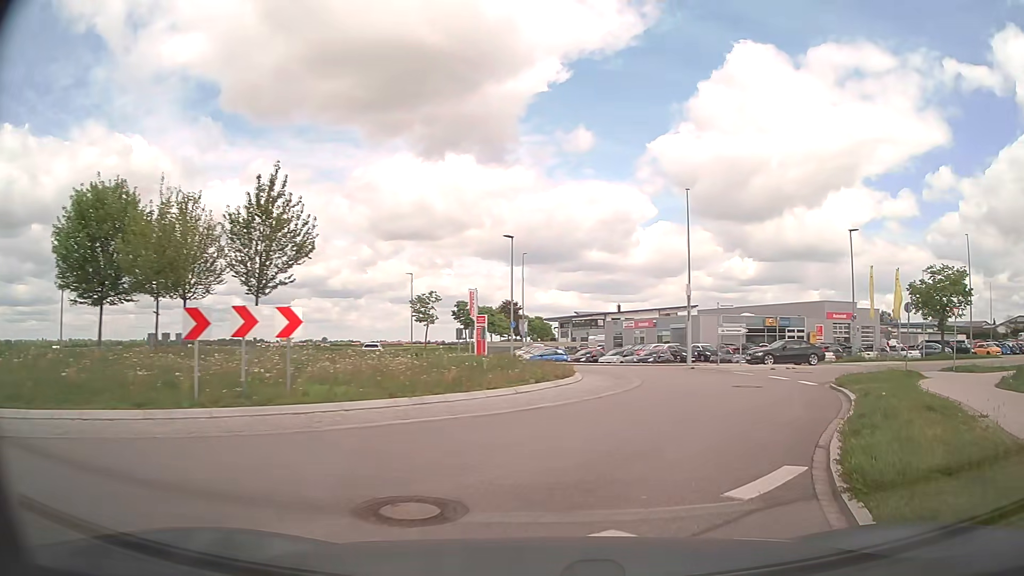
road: tertiary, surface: asphalt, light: Day
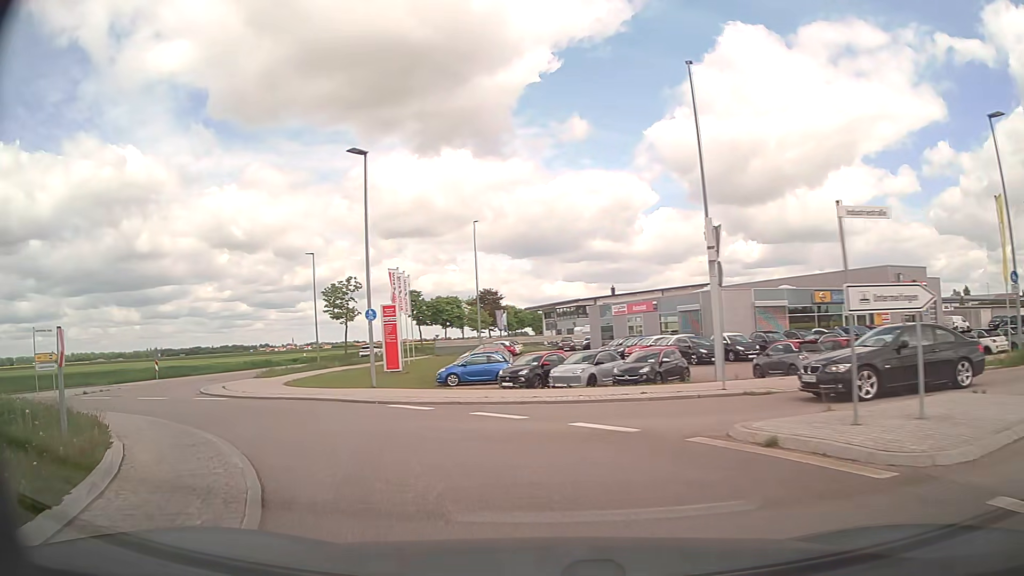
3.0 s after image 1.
(+4.8, +20.9) m; +3°
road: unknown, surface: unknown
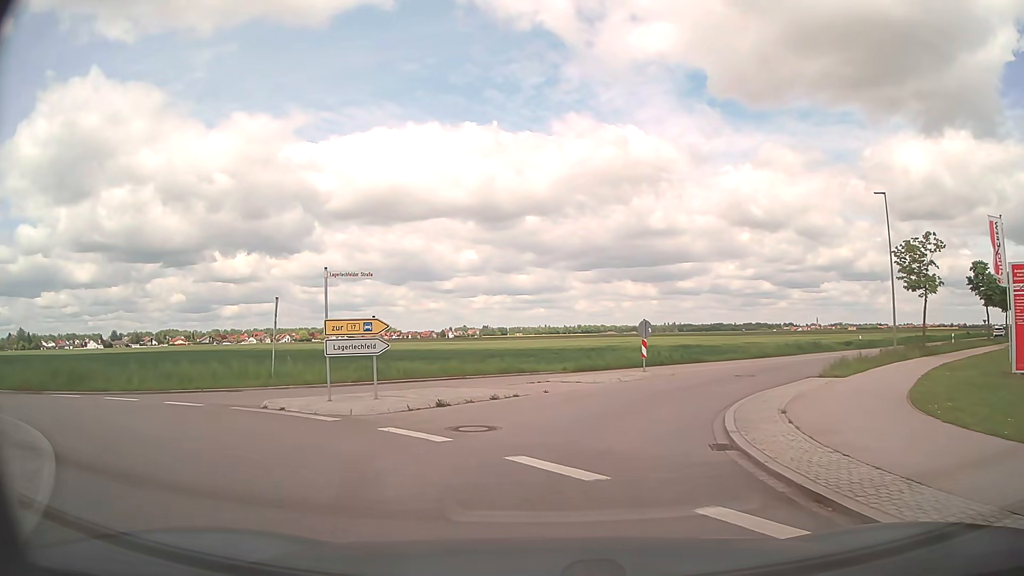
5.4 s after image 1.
(-7.0, +14.6) m; -46°
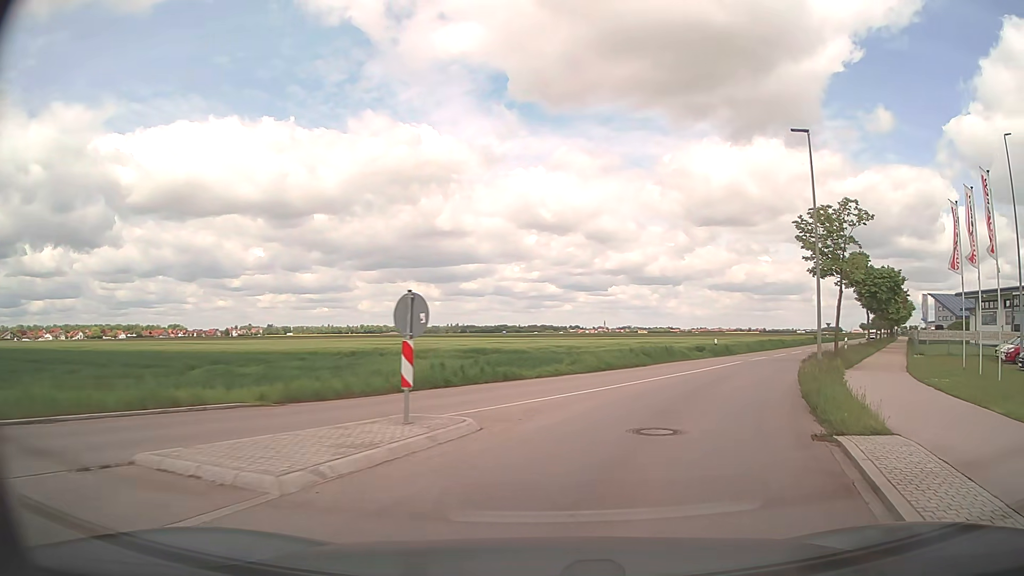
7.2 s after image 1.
(+1.6, +13.6) m; +18°
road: tertiary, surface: asphalt
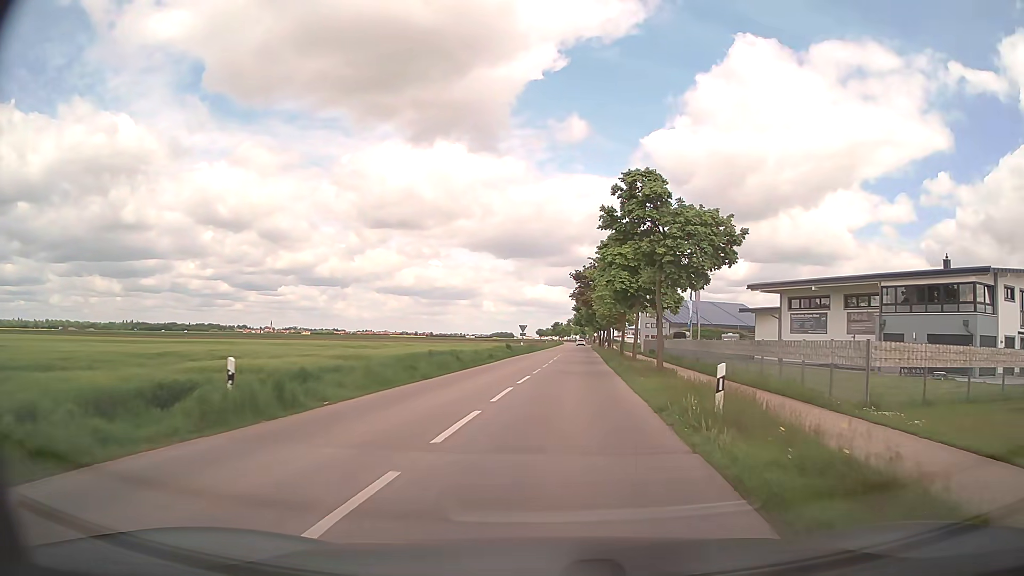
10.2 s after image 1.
(+9.6, +28.8) m; +28°
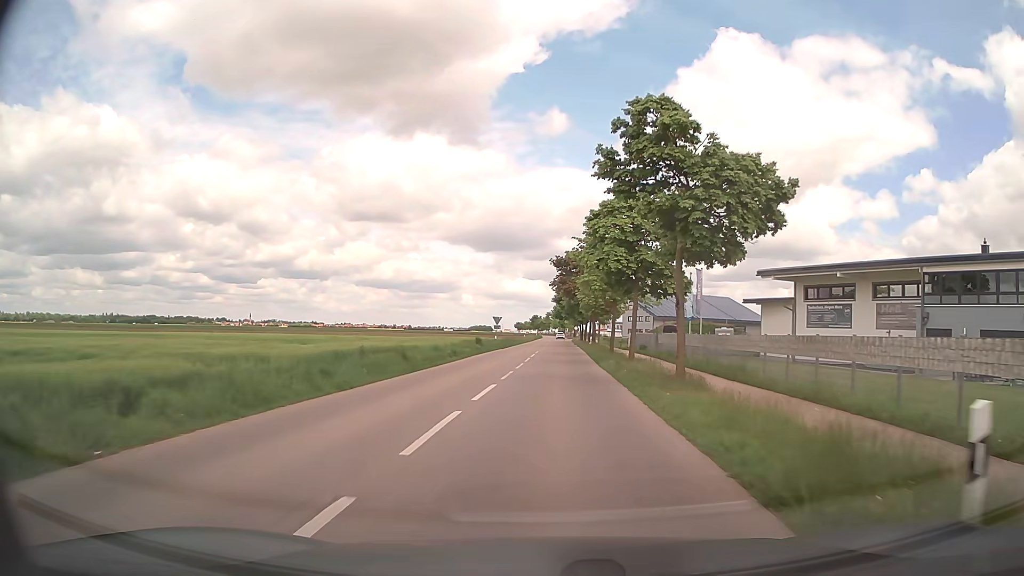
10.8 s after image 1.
(+0.2, +7.5) m; +2°
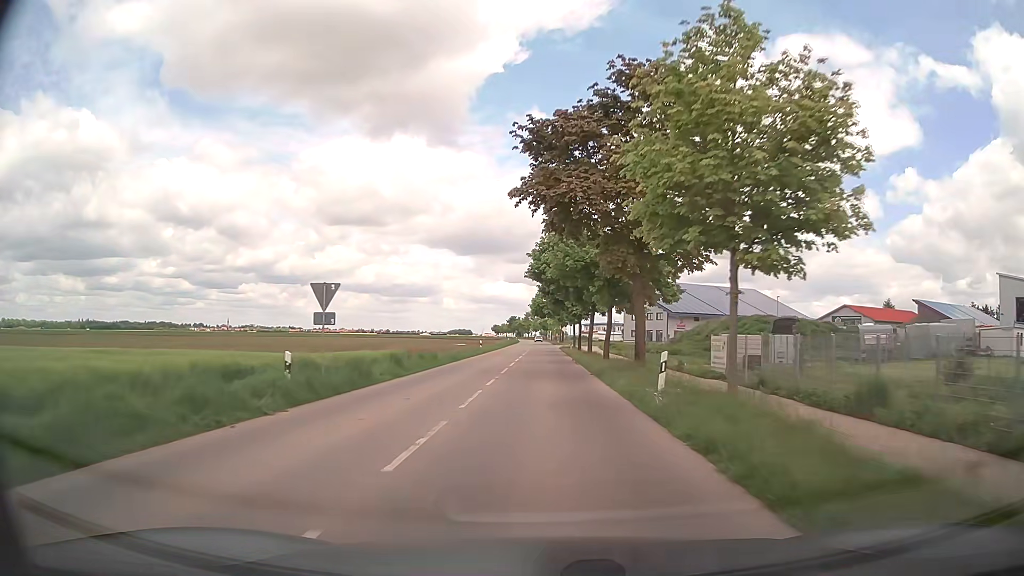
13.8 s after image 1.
(+1.0, +43.5) m; +2°
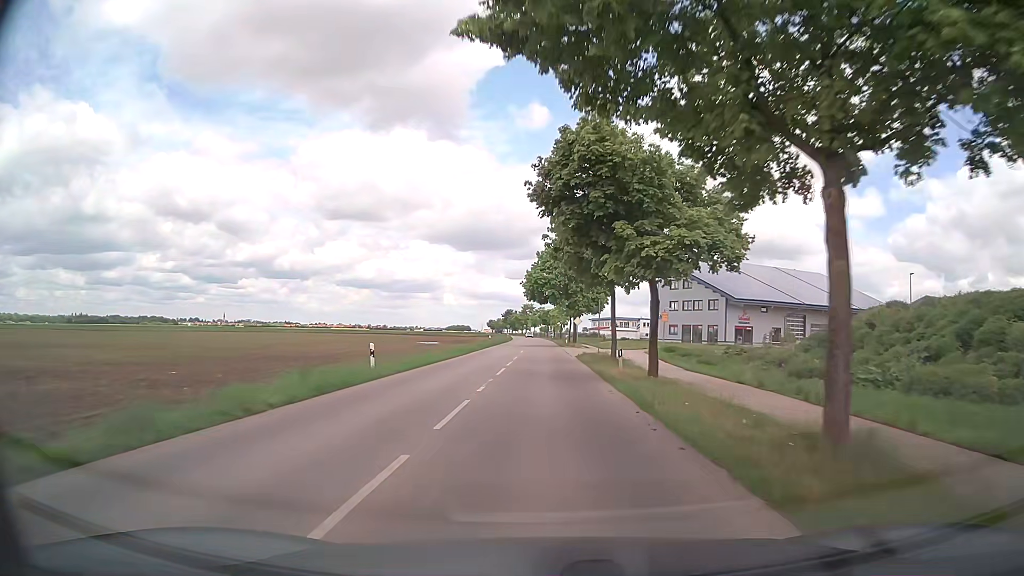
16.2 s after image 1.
(+0.1, +39.5) m; 0°
(0, +10) (0, +20) (0, +30) (0, +40) (0, +50) (0, +60) (0, +70) (0, +80) (0, +90) (0, +100) m
